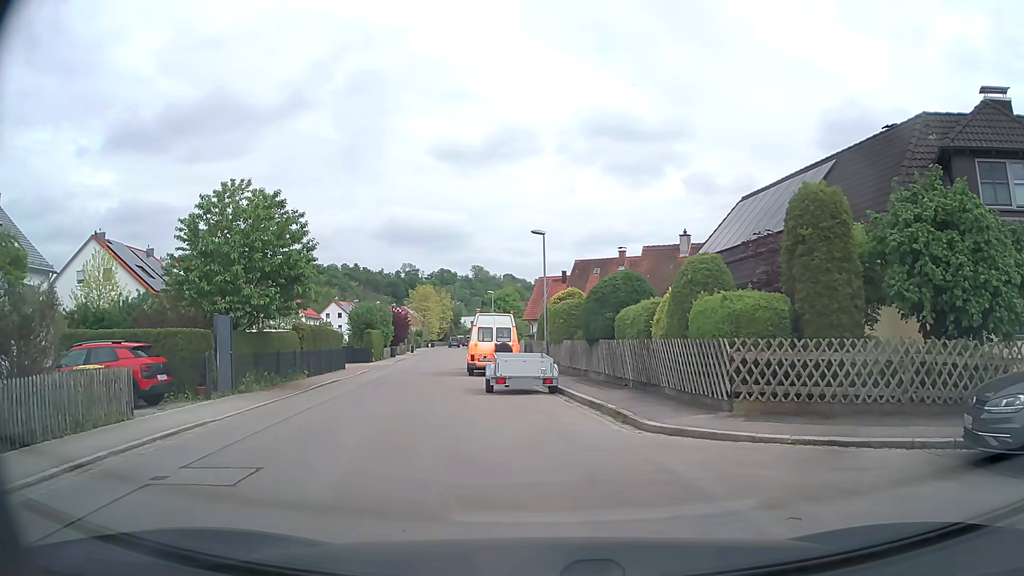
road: tertiary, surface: asphalt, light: Day
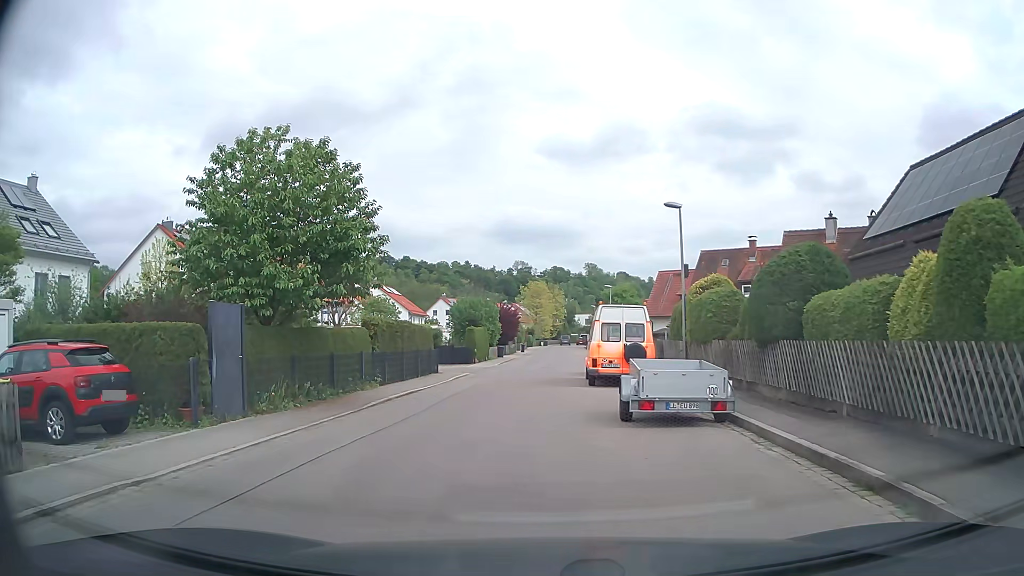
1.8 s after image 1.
(-0.6, +6.1) m; -9°
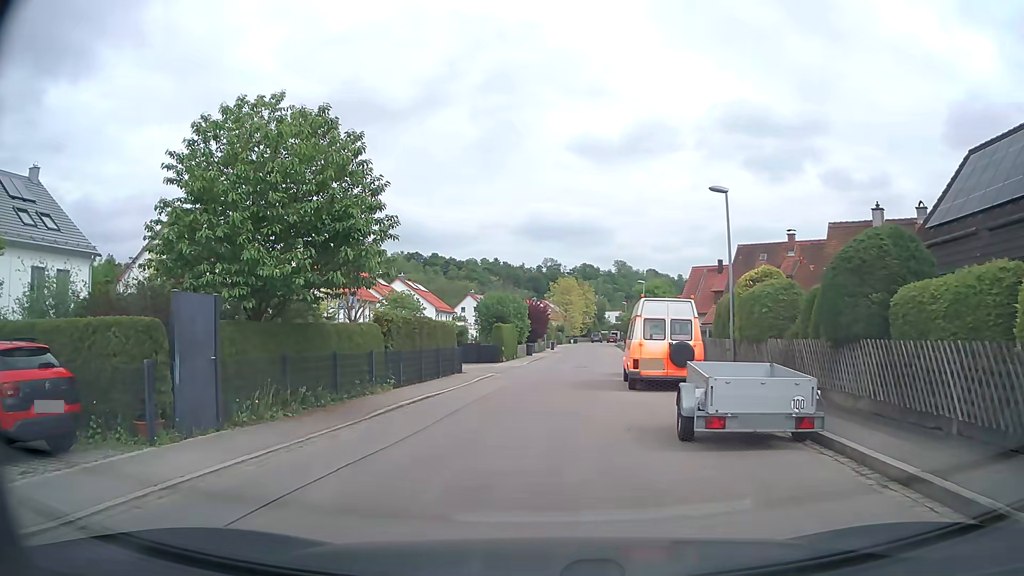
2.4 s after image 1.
(-0.1, +2.3) m; -4°
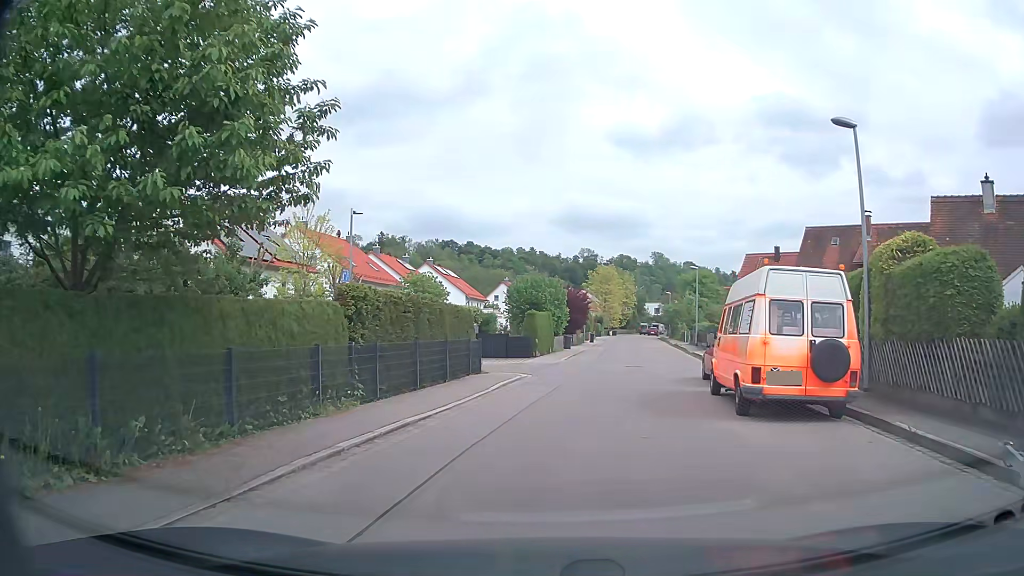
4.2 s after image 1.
(-0.2, +7.0) m; -3°
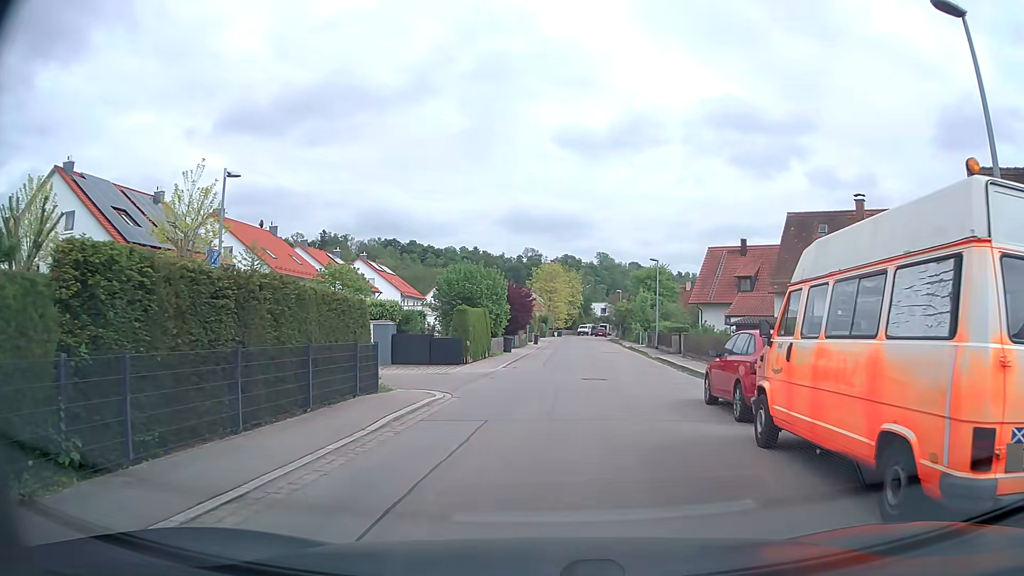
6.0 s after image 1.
(+0.3, +6.8) m; +5°
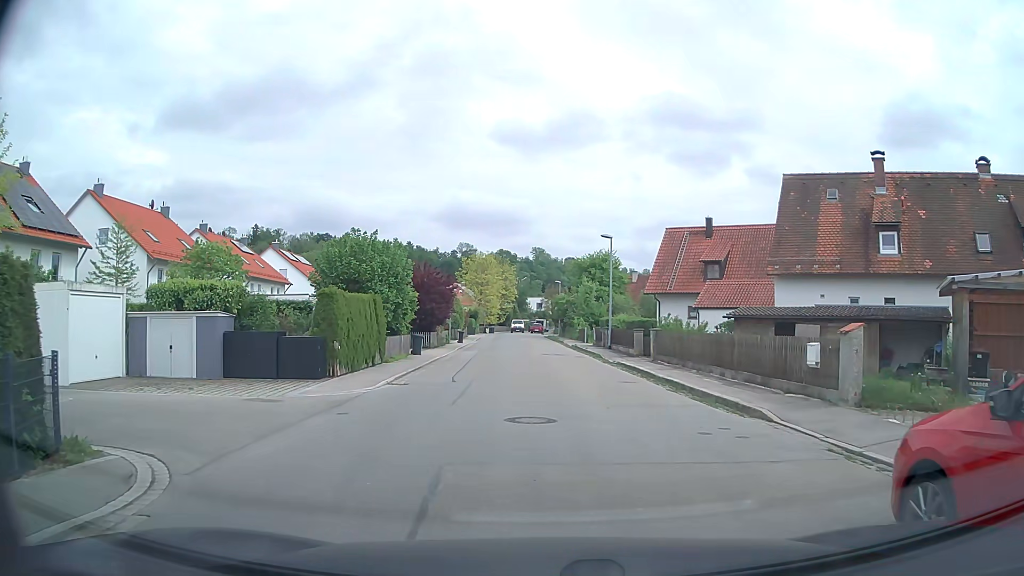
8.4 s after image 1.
(+0.6, +9.9) m; +5°
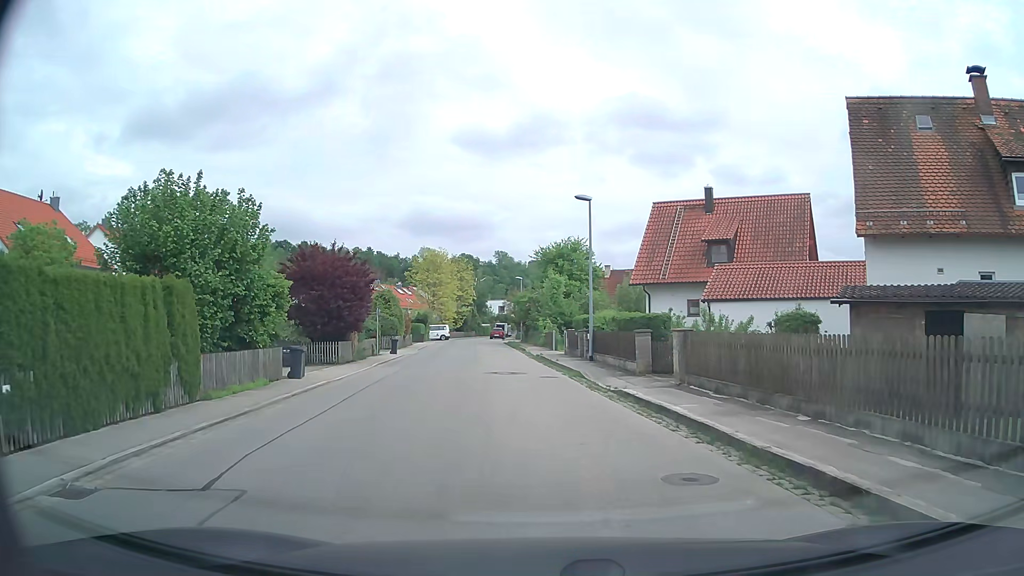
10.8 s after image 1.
(+0.5, +11.4) m; +4°
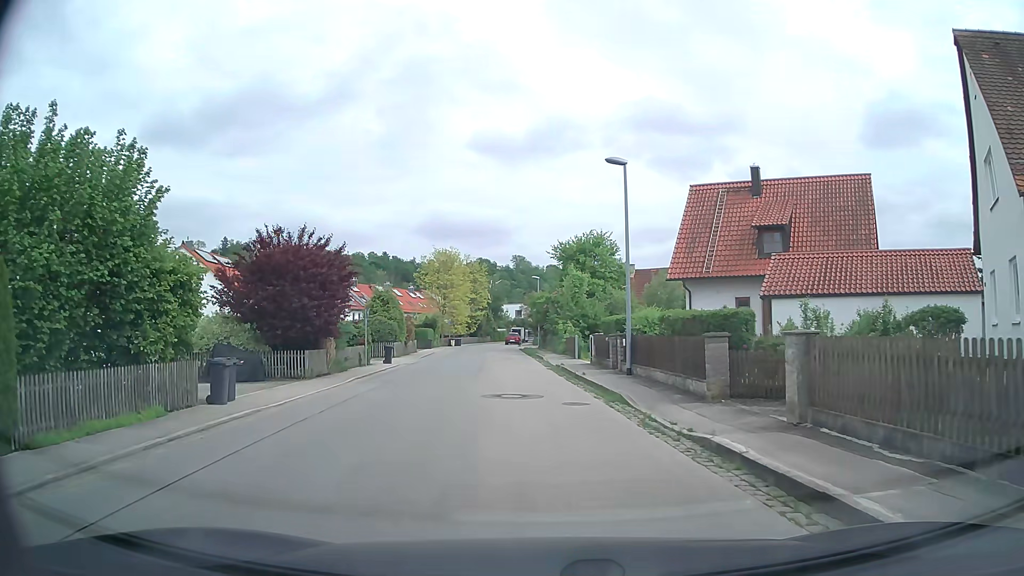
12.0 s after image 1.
(-0.2, +6.2) m; -2°
(0, +10) (-1, +20) (-2, +30) (-3, +40) (-4, +50) (-5, +60) (-5, +70) (-7, +79) (-7, +89) (-6, +99) m
